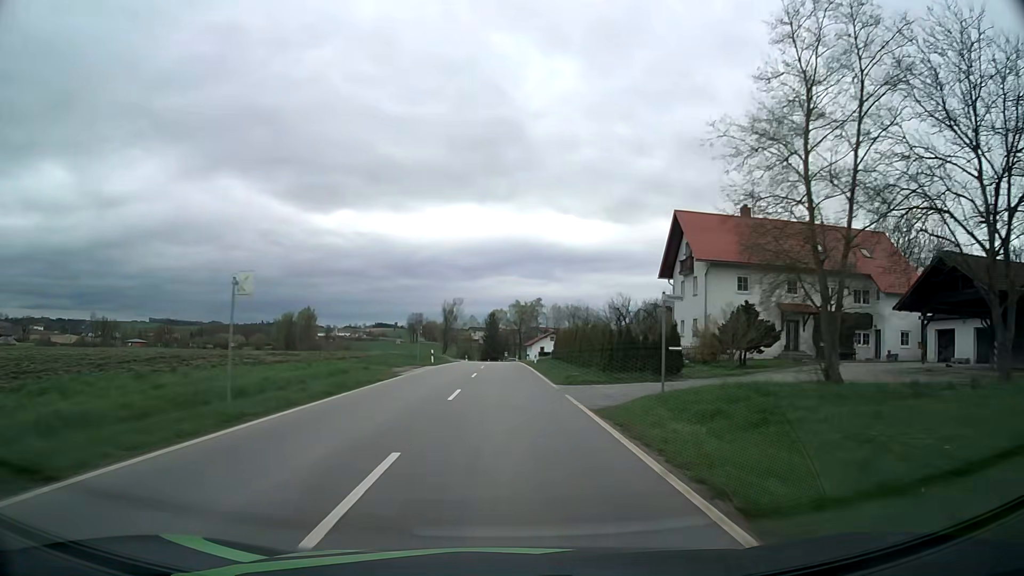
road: tertiary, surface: asphalt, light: Day
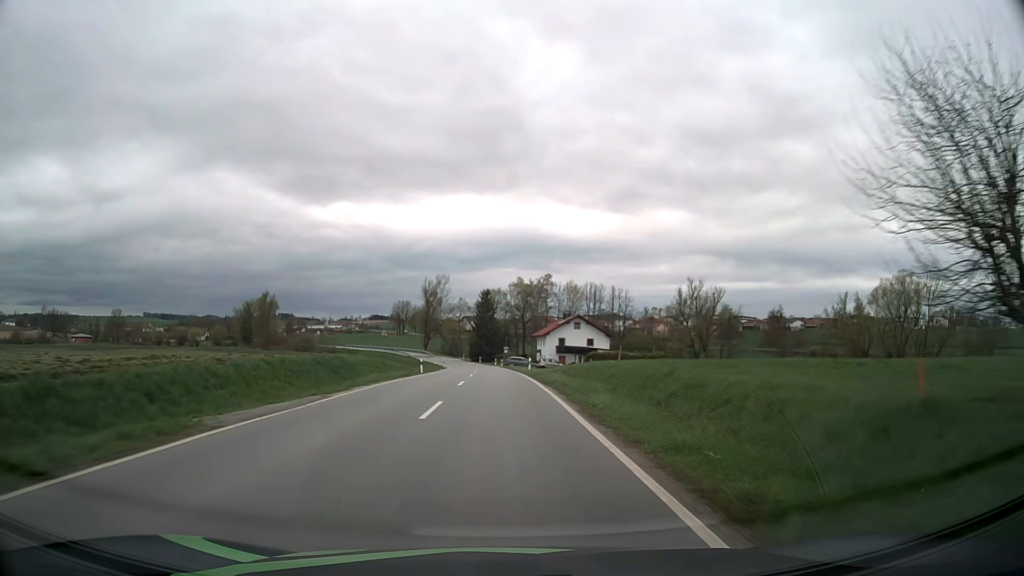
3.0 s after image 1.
(0.0, +52.2) m; 0°
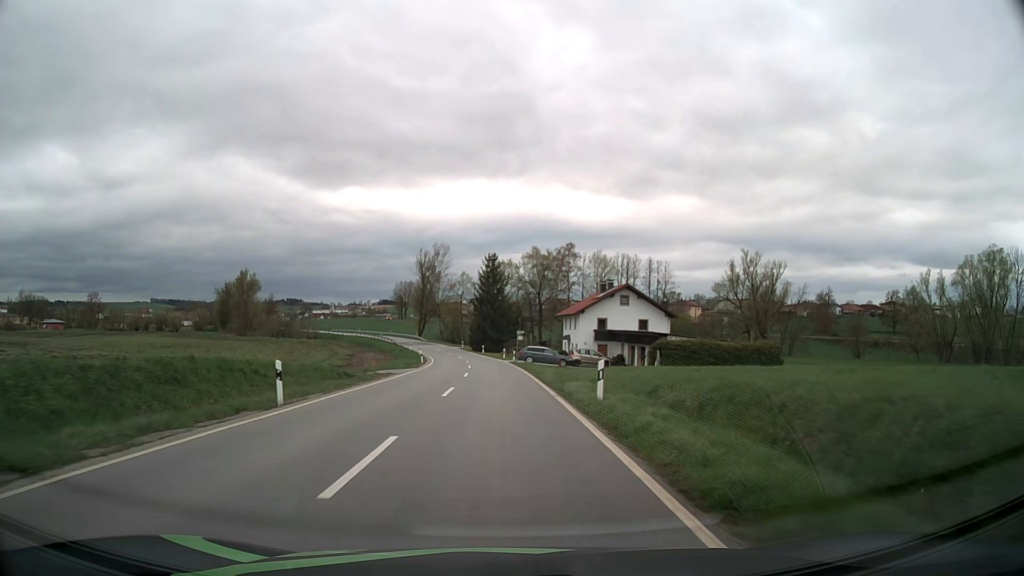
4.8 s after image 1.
(-0.2, +30.6) m; -1°
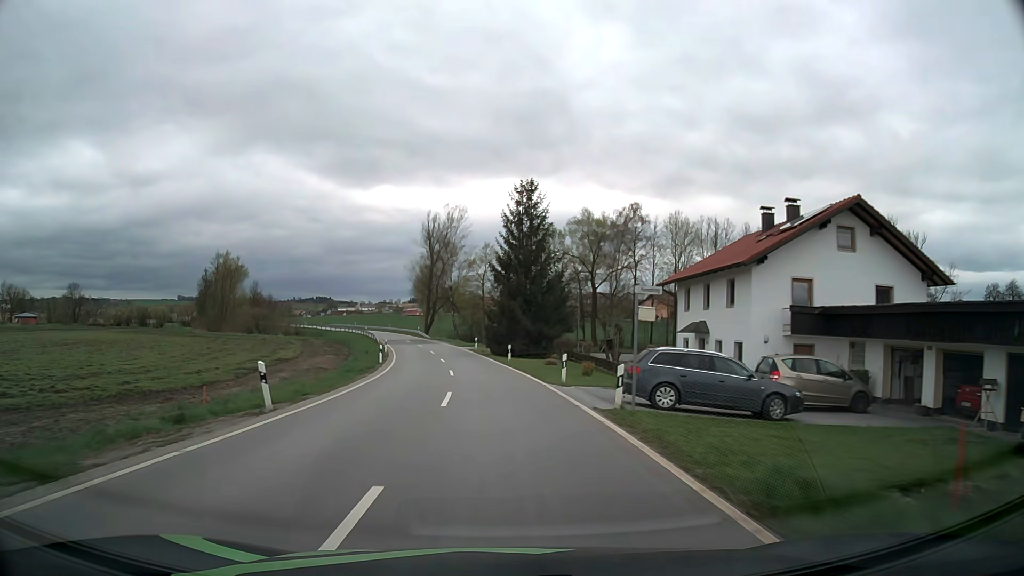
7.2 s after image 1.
(-0.8, +39.5) m; -3°
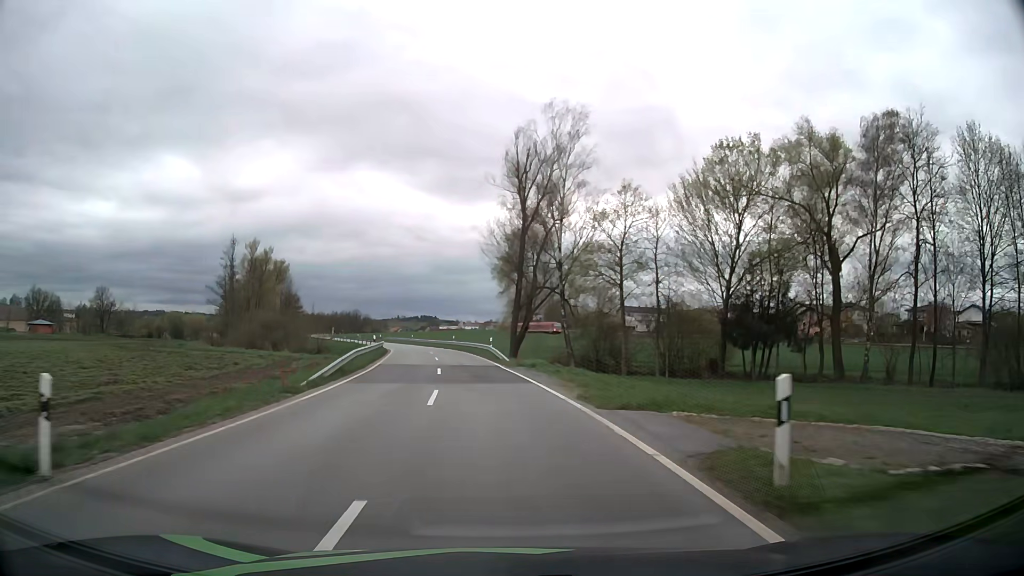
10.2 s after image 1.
(-3.6, +48.6) m; -10°
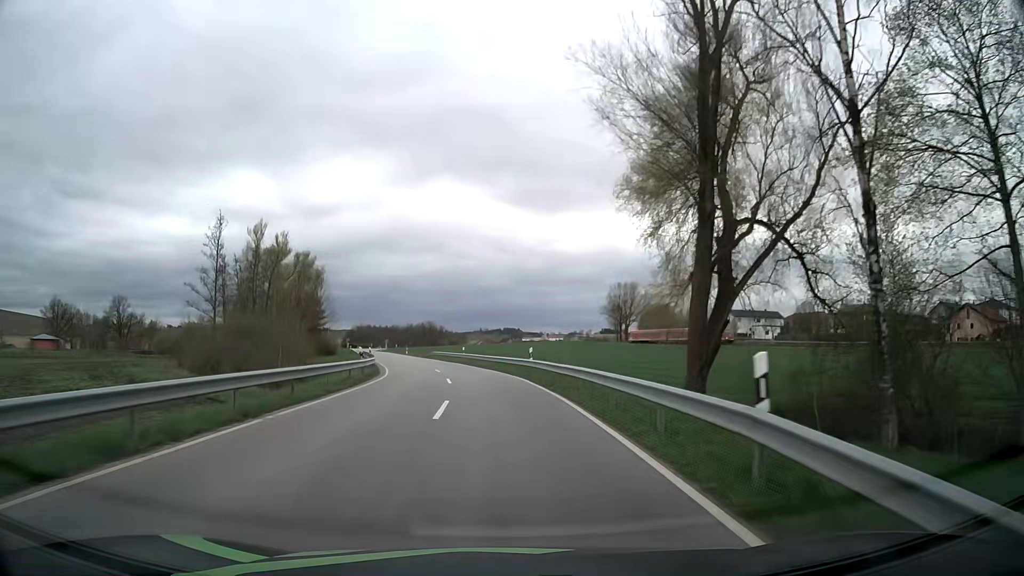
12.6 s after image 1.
(-2.0, +37.4) m; -6°
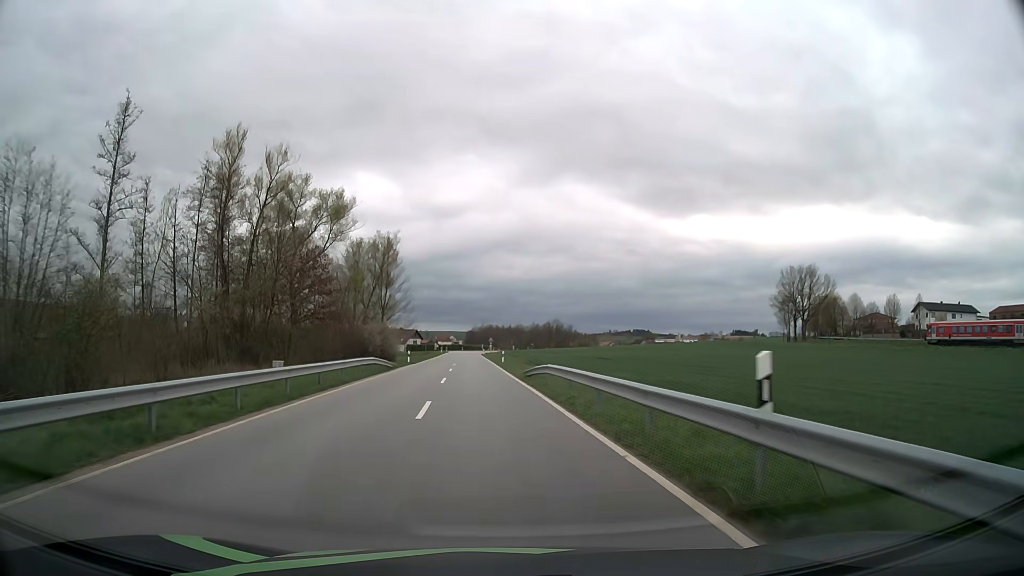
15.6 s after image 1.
(-4.4, +48.0) m; -11°
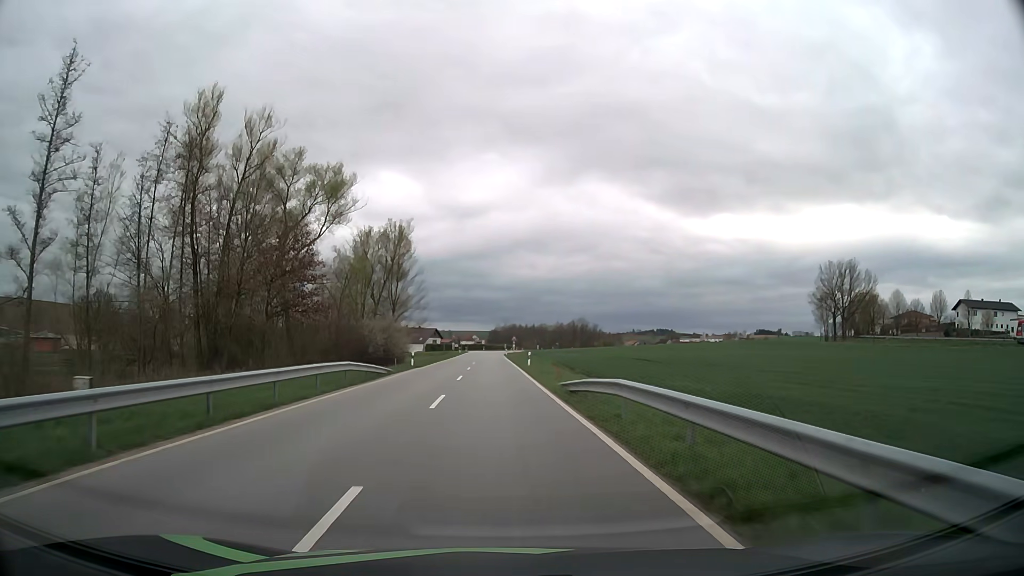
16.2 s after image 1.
(-0.2, +10.0) m; -2°
(0, +10) (0, +20) (-1, +30) (-1, +40) (-1, +50) (-2, +60) (-2, +70) (-2, +80) (-2, +90) (-3, +100) m
